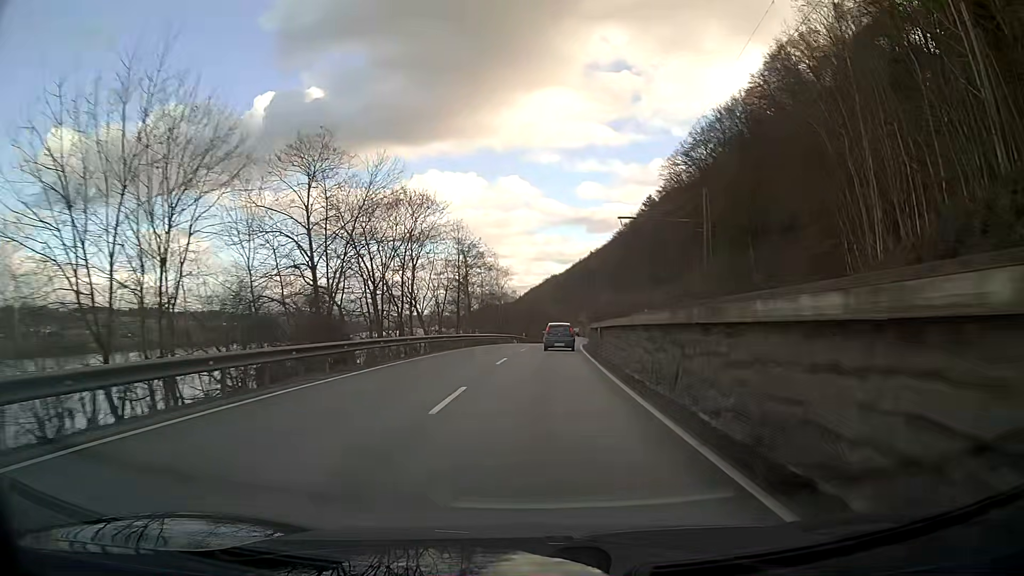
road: primary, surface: asphalt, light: Day
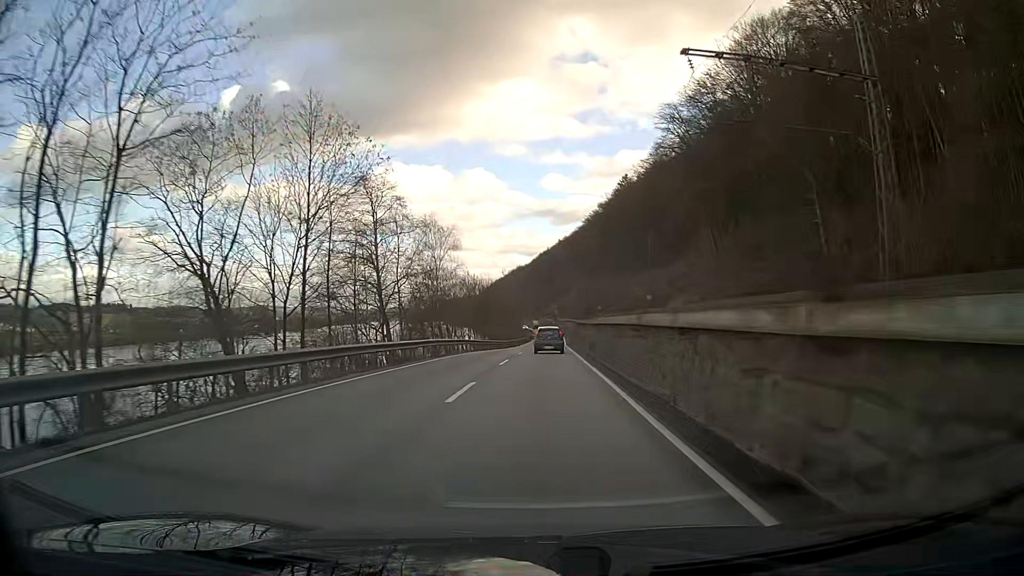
(+0.8, +34.1) m; +3°
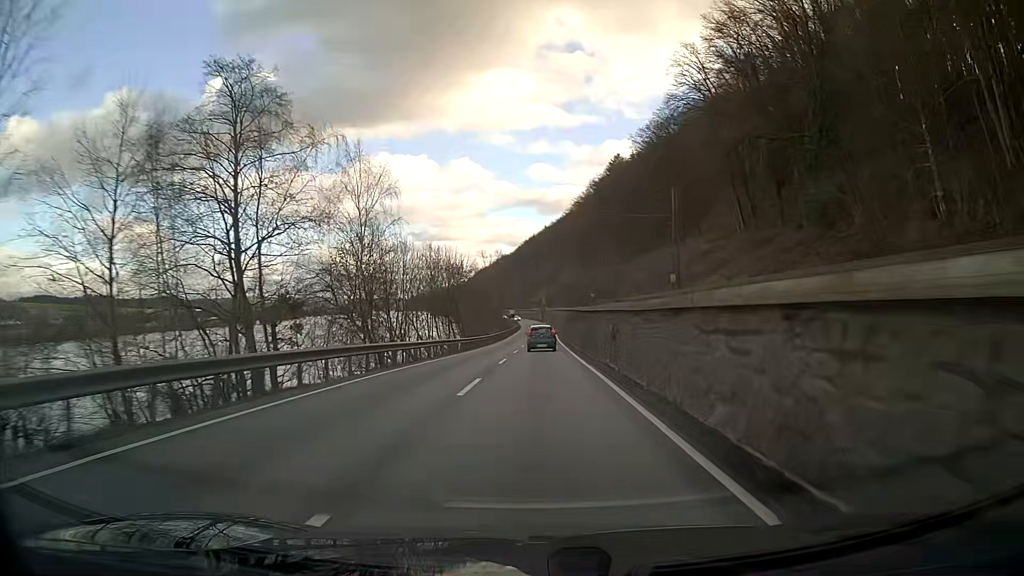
(+0.2, +23.1) m; +1°
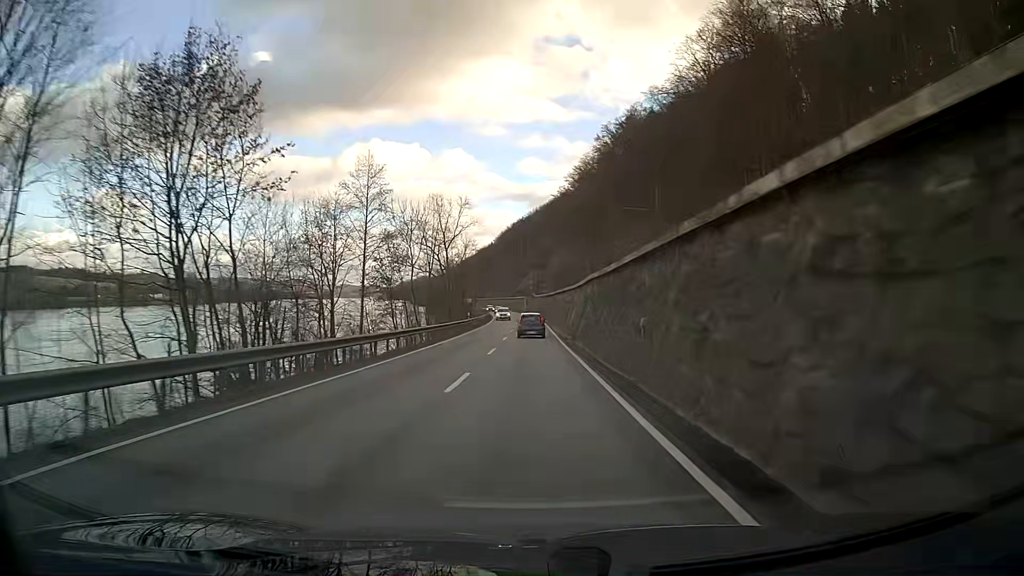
(+0.7, +59.8) m; +1°
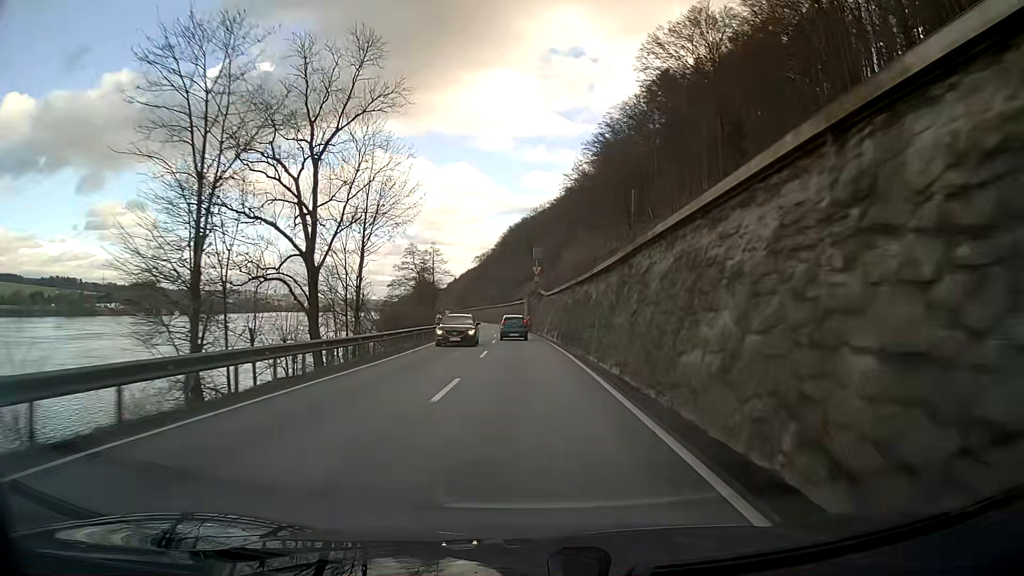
(-0.1, +61.5) m; -1°
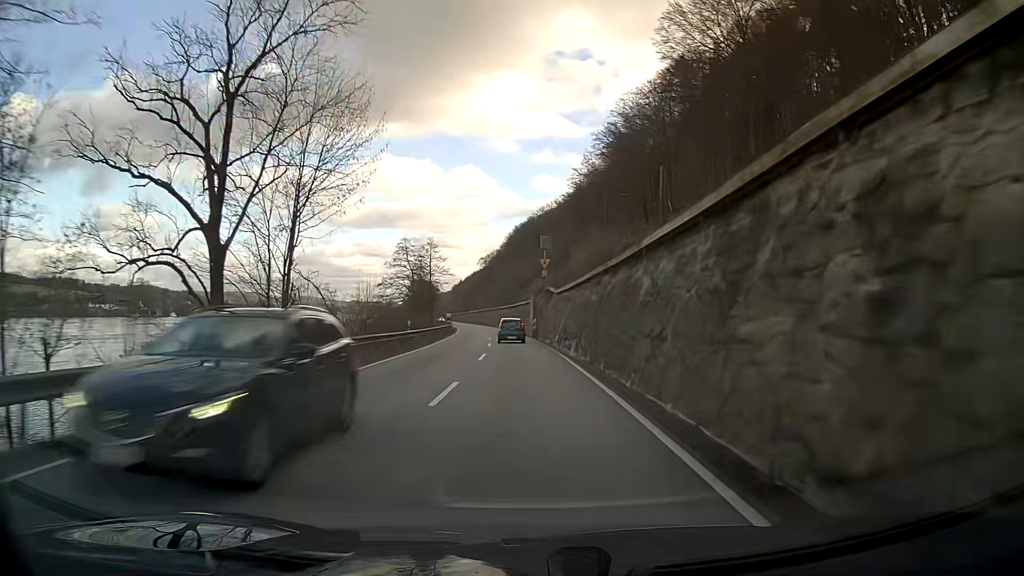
(-0.1, +12.3) m; -1°
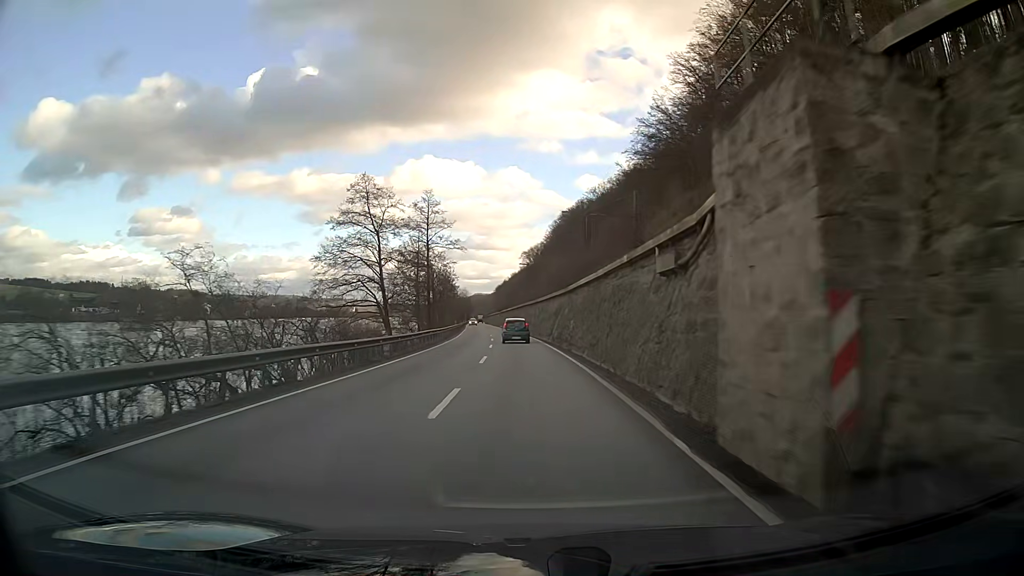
(-1.7, +49.3) m; -4°
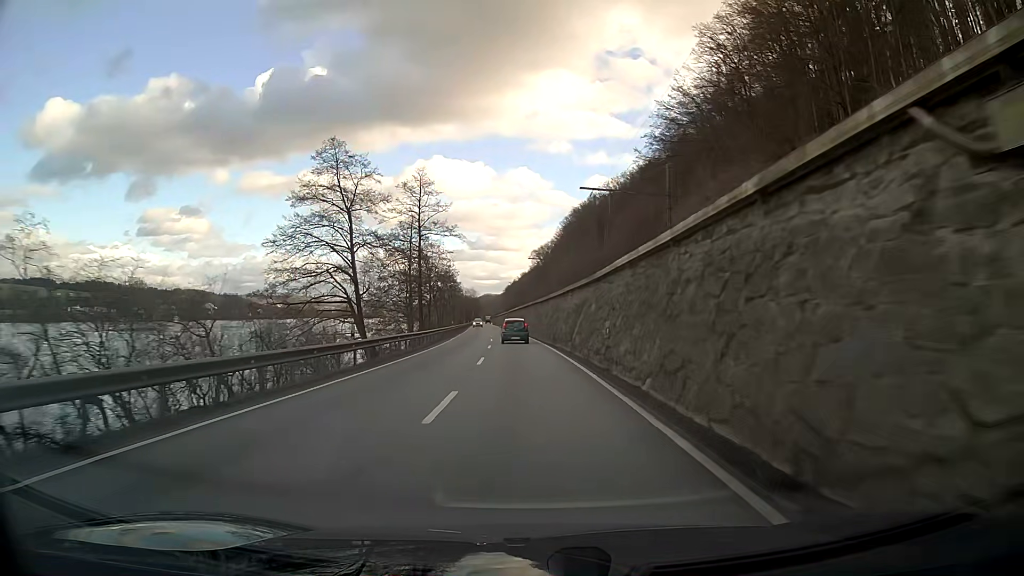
(-0.1, +12.4) m; -1°
